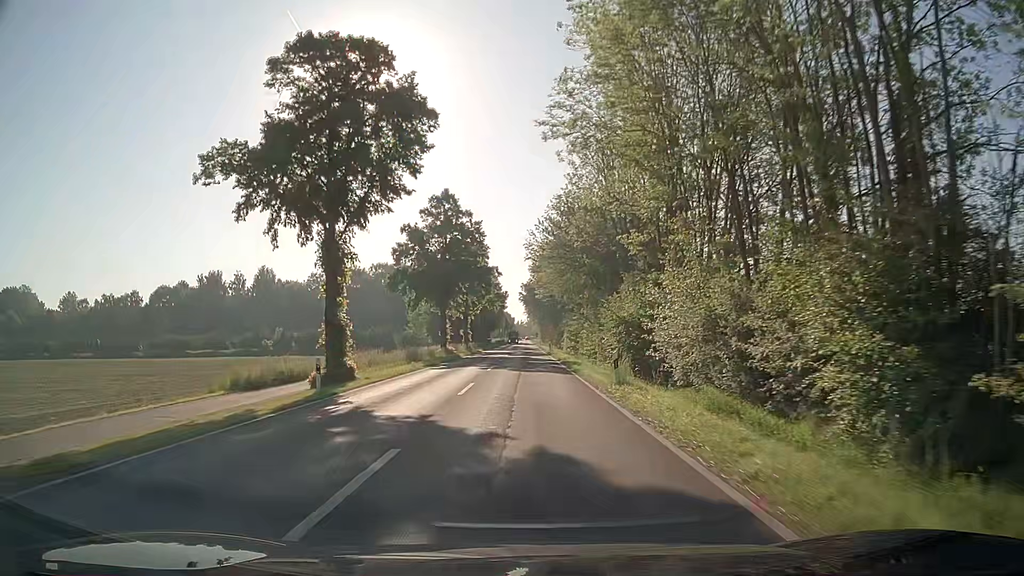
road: secondary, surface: asphalt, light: Day
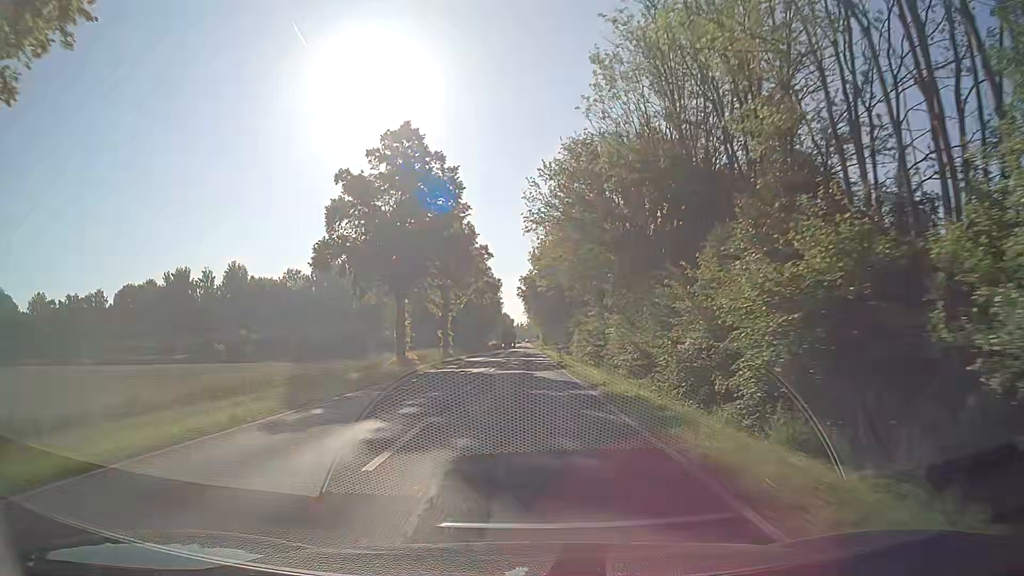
(+0.1, +21.3) m; -1°
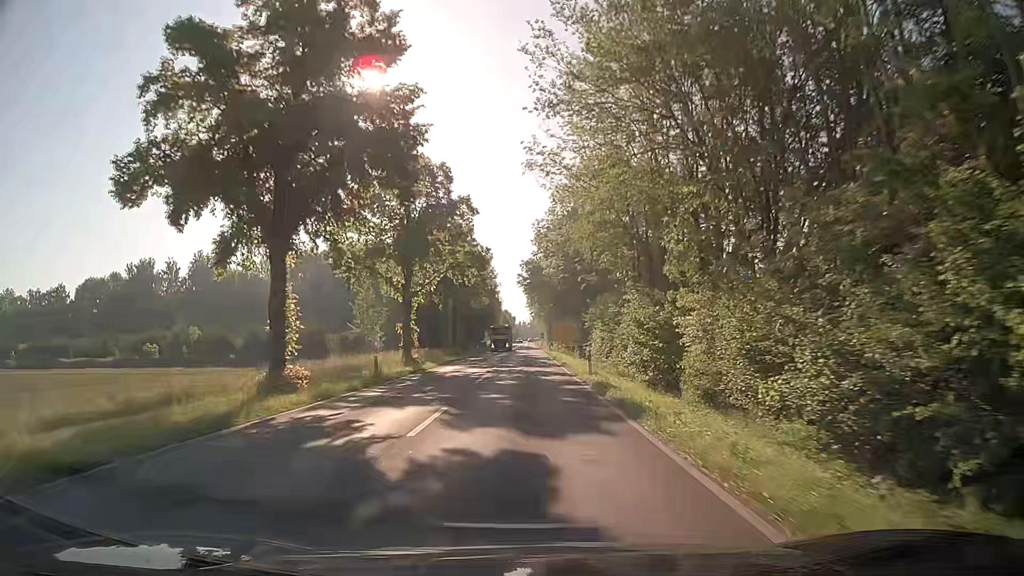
(+0.3, +21.3) m; +1°
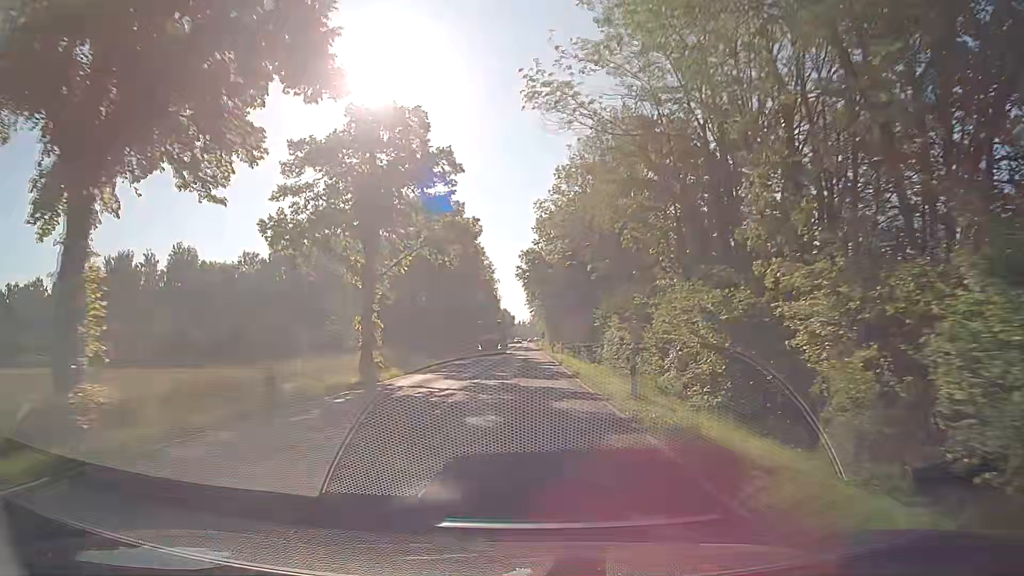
(0.0, +10.7) m; +1°
(0, +10) (0, +20) (0, +30) (0, +40) (0, +50) (-1, +60) (-1, +70) (-1, +80) (-1, +90) (-1, +100) m
